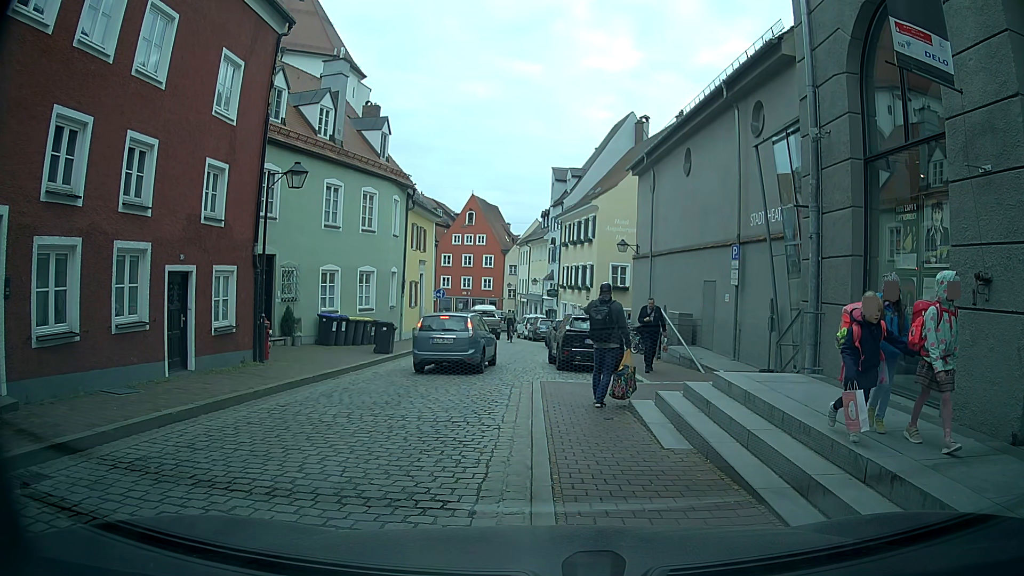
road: residential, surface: sett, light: Day
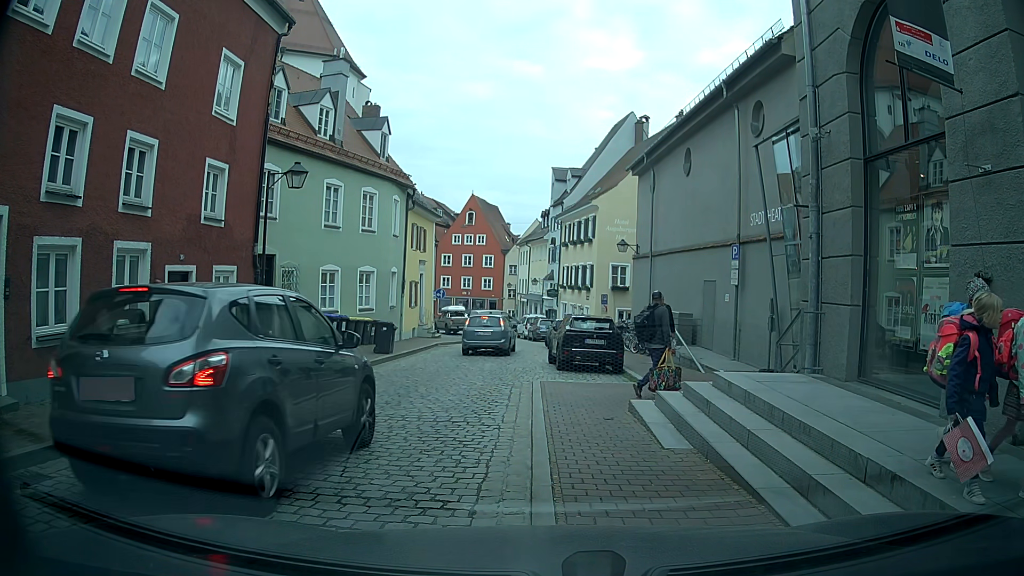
(0.0, 0.0) m; 0°
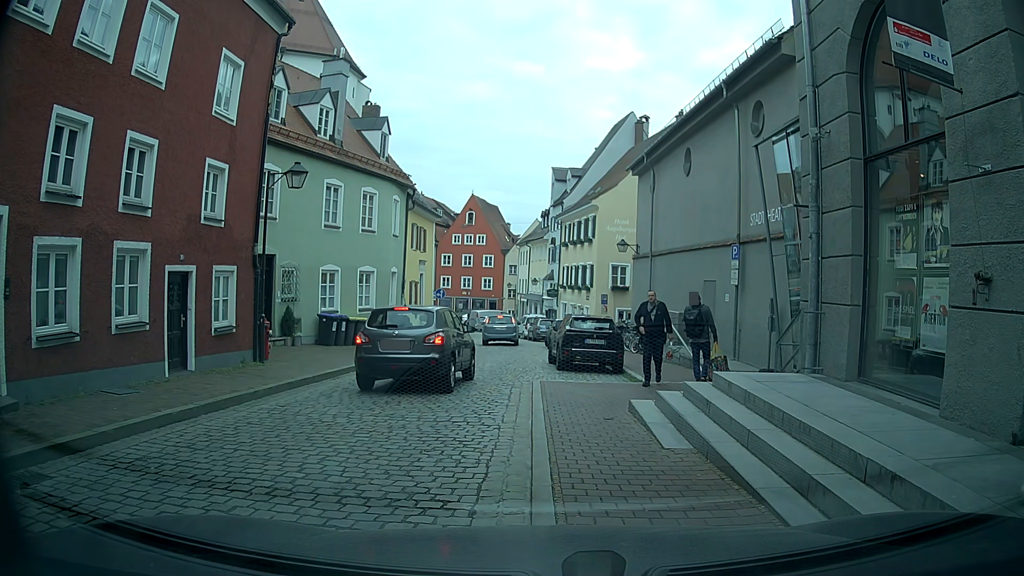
(0.0, 0.0) m; 0°
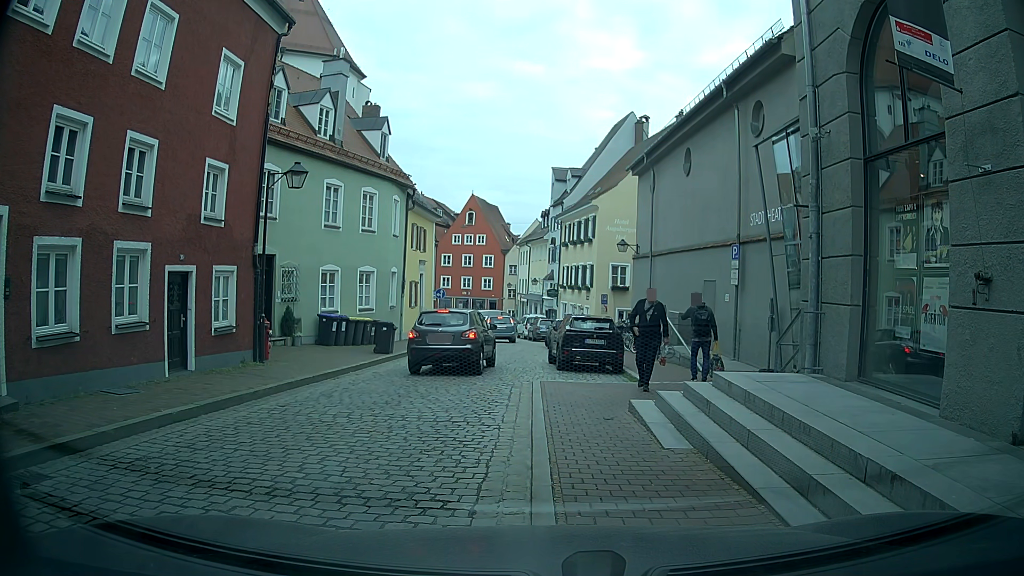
(0.0, 0.0) m; 0°
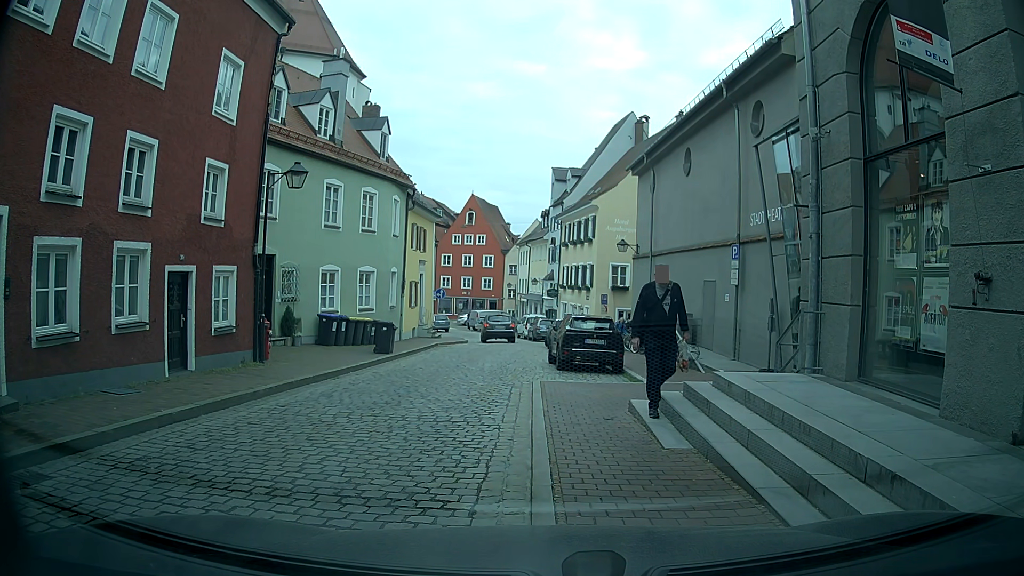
(0.0, 0.0) m; 0°
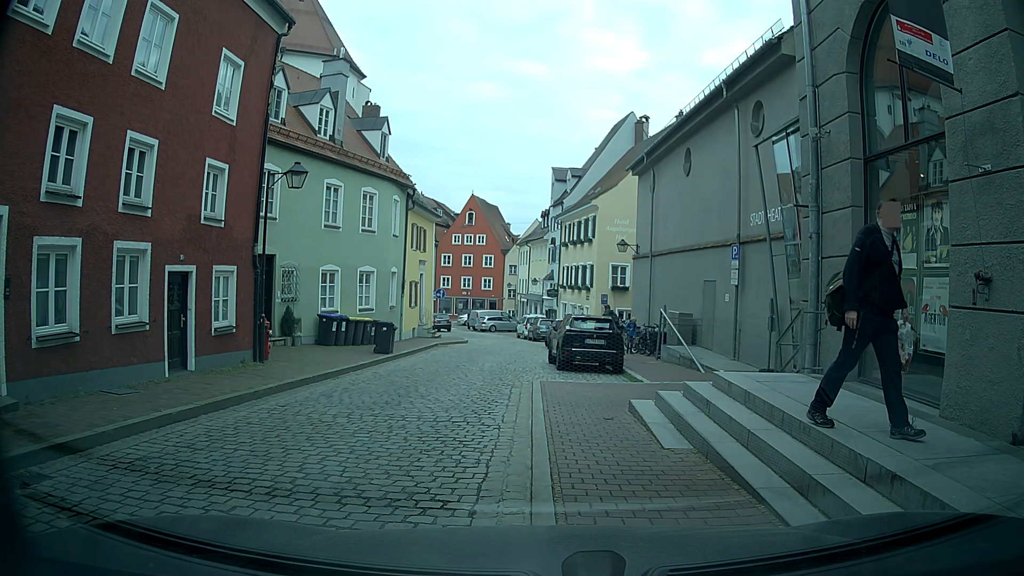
(0.0, 0.0) m; 0°
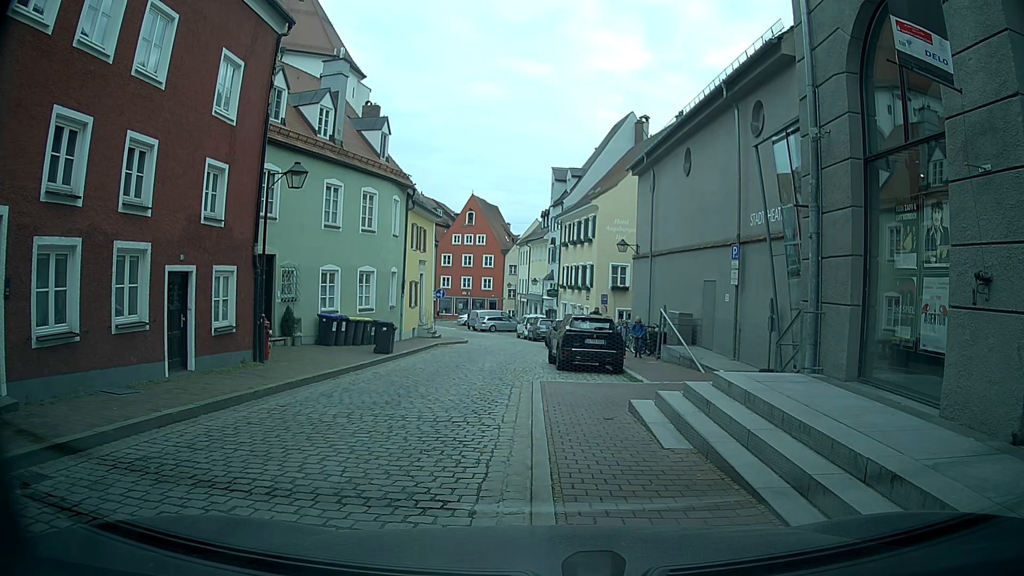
(0.0, 0.0) m; 0°
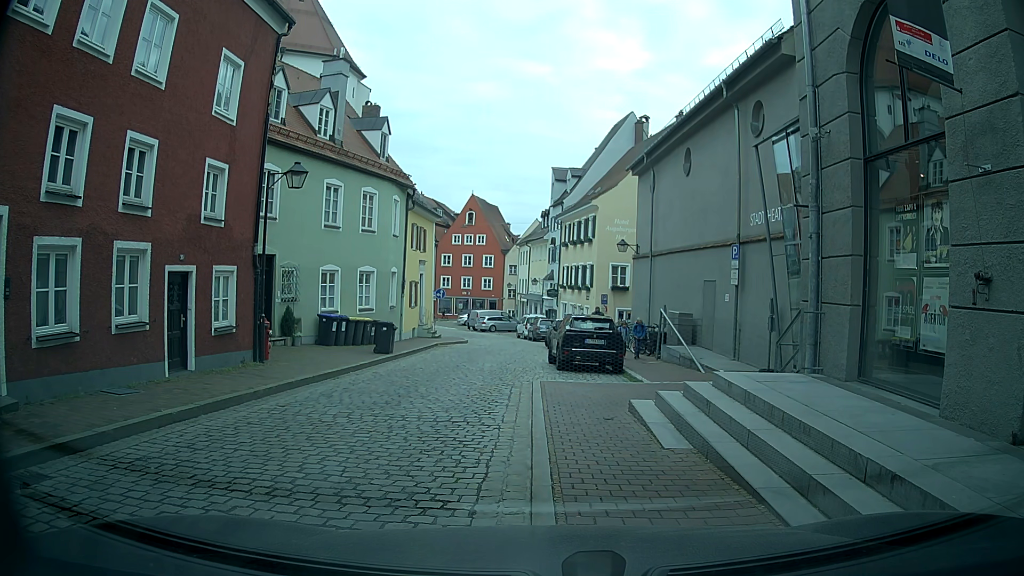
(0.0, 0.0) m; 0°
